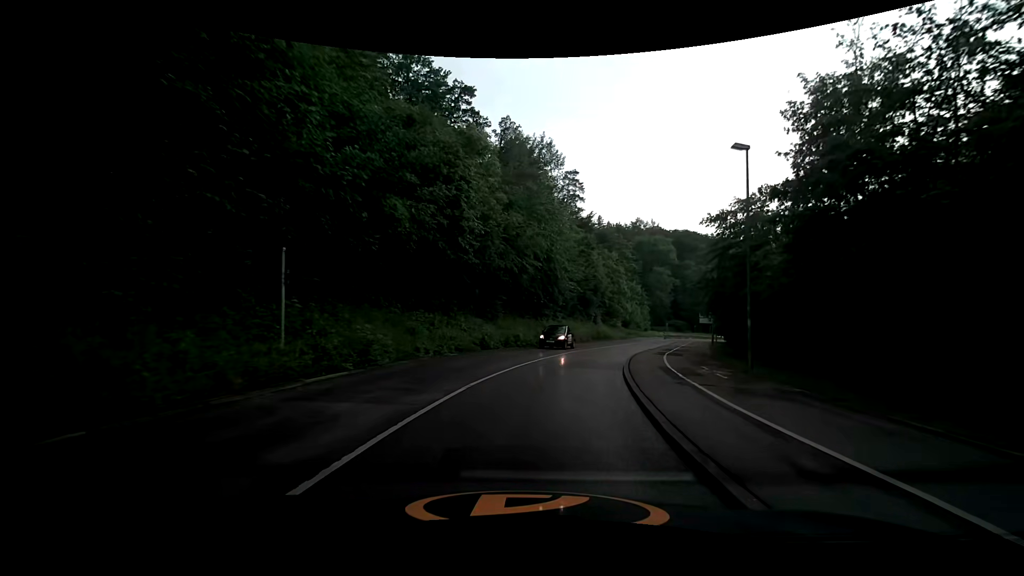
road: secondary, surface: asphalt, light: Day
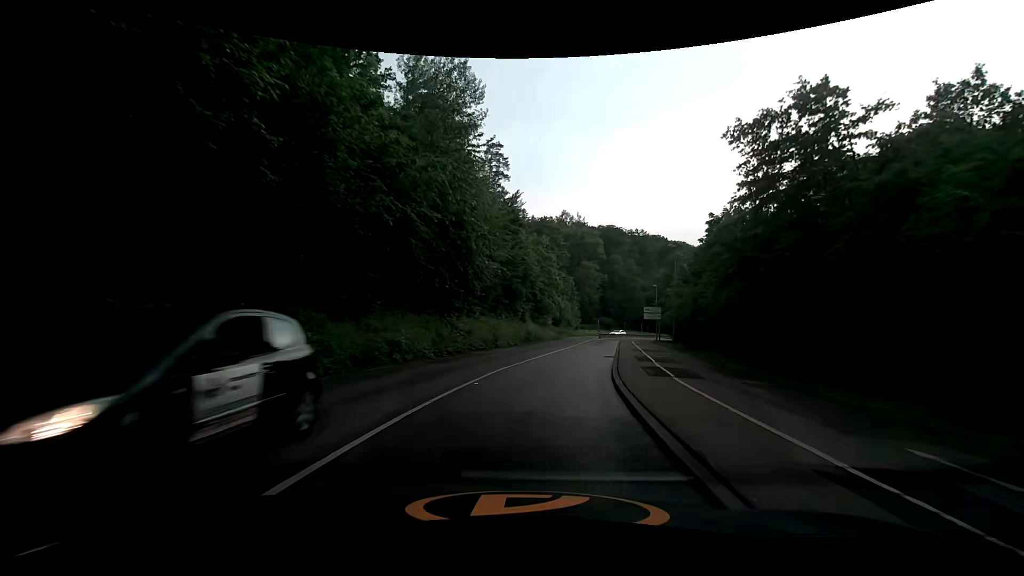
(+1.3, +13.8) m; +9°
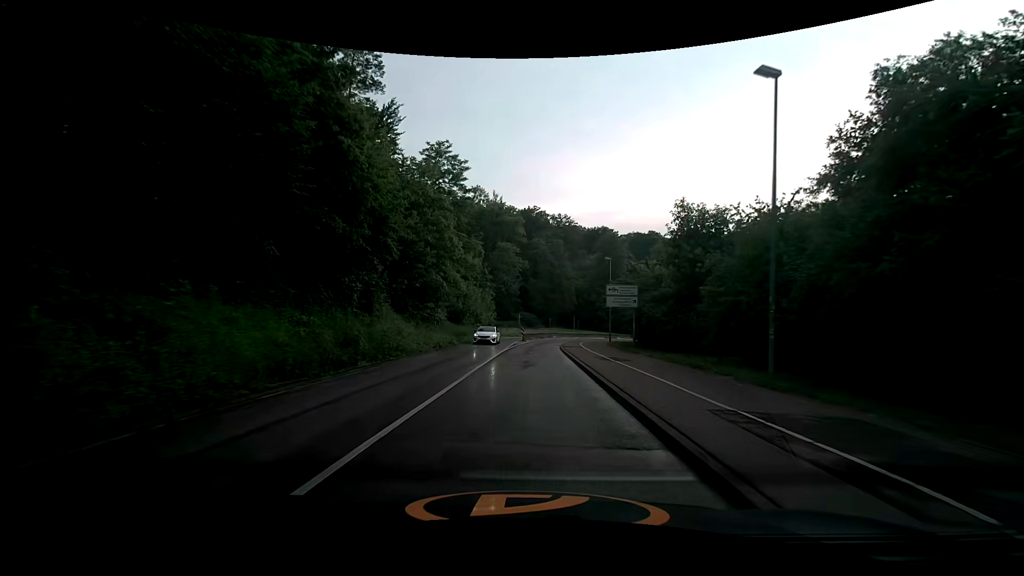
(+3.2, +27.8) m; +10°
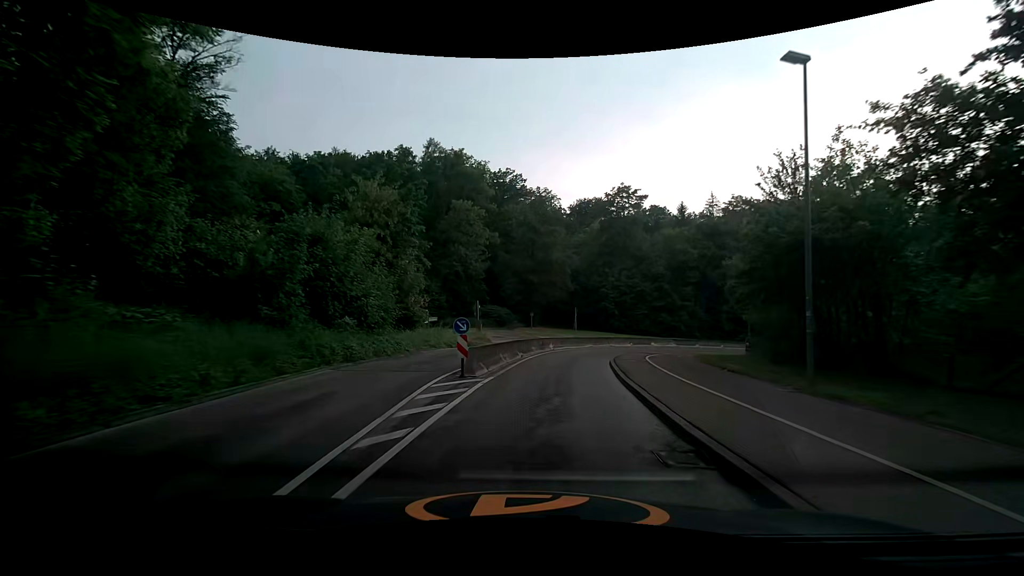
(+0.4, +35.9) m; +2°
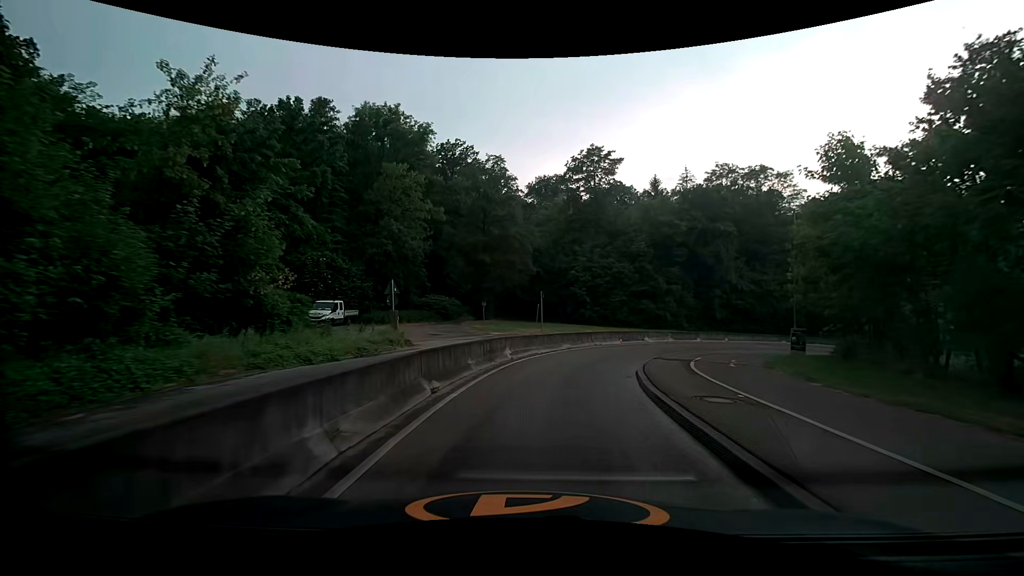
(+0.7, +13.6) m; +5°
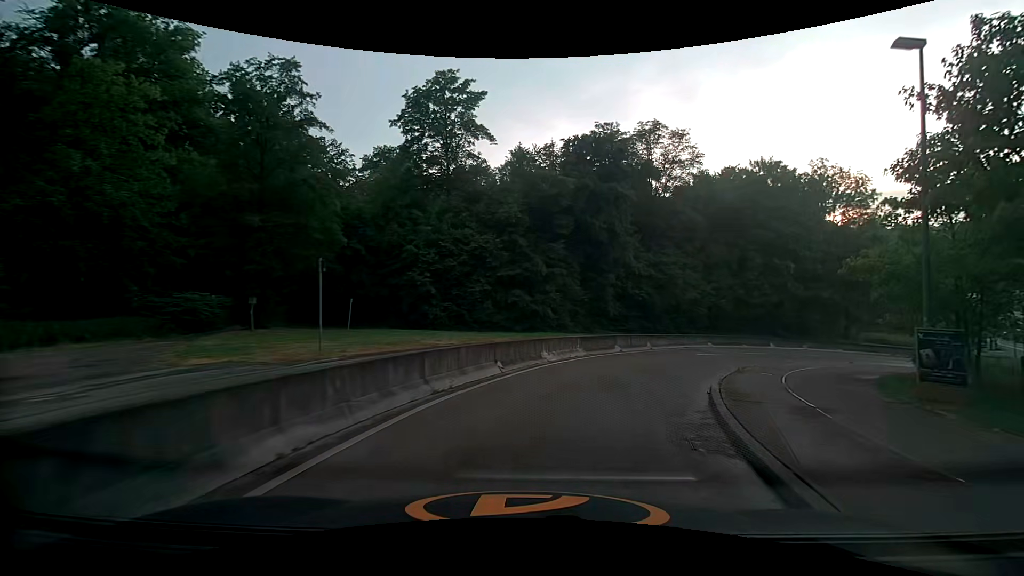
(+2.5, +18.9) m; +18°
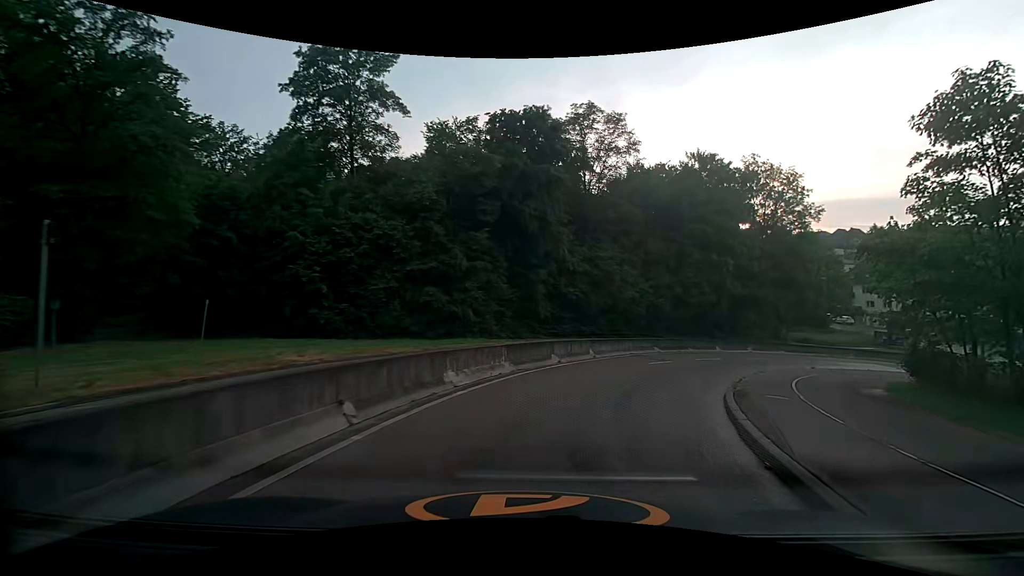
(+0.4, +6.1) m; +8°
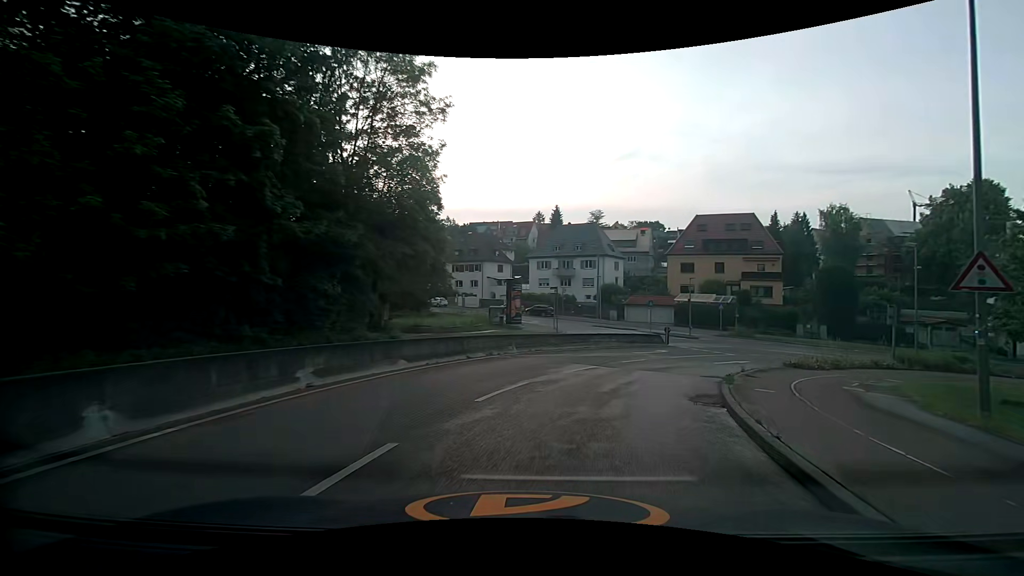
(+11.4, +27.1) m; +44°
(+1, +10) (+5, +19) (+11, +27) (+18, +34) (+27, +39) (+36, +42) (+46, +43) (+56, +43) (+66, +43) (+76, +43) m
